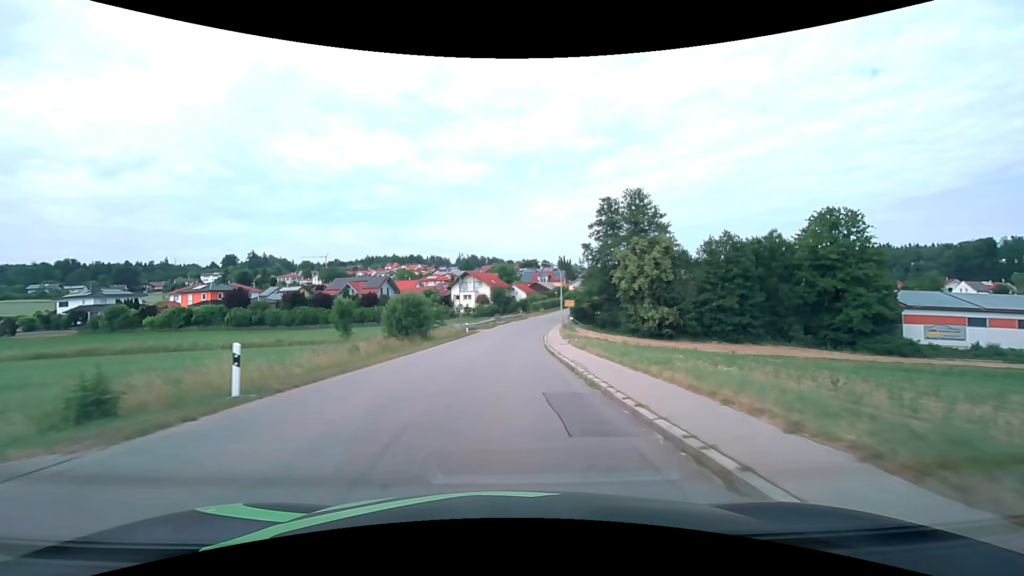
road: tertiary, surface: asphalt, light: Day
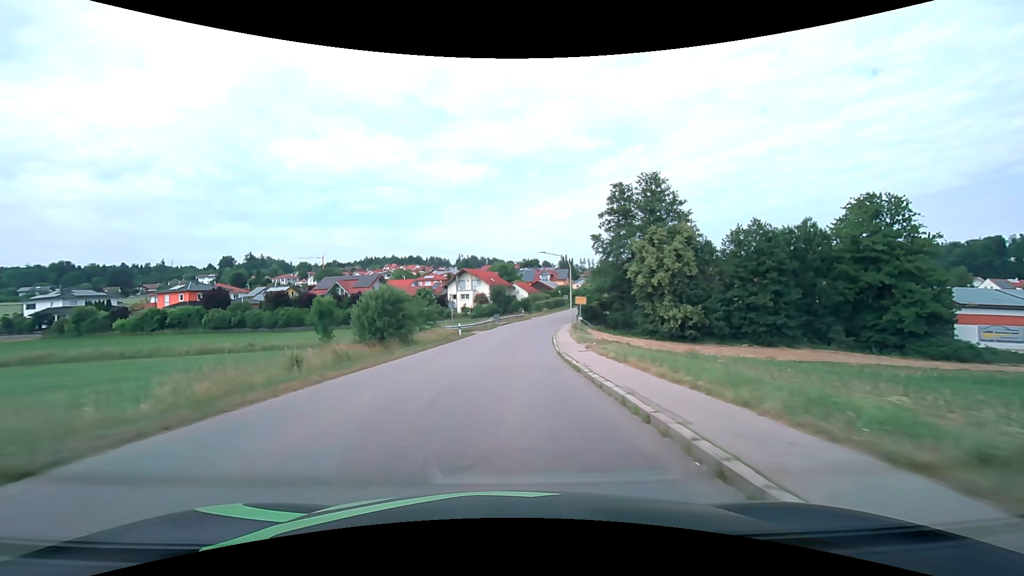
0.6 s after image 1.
(0.0, +7.6) m; 0°
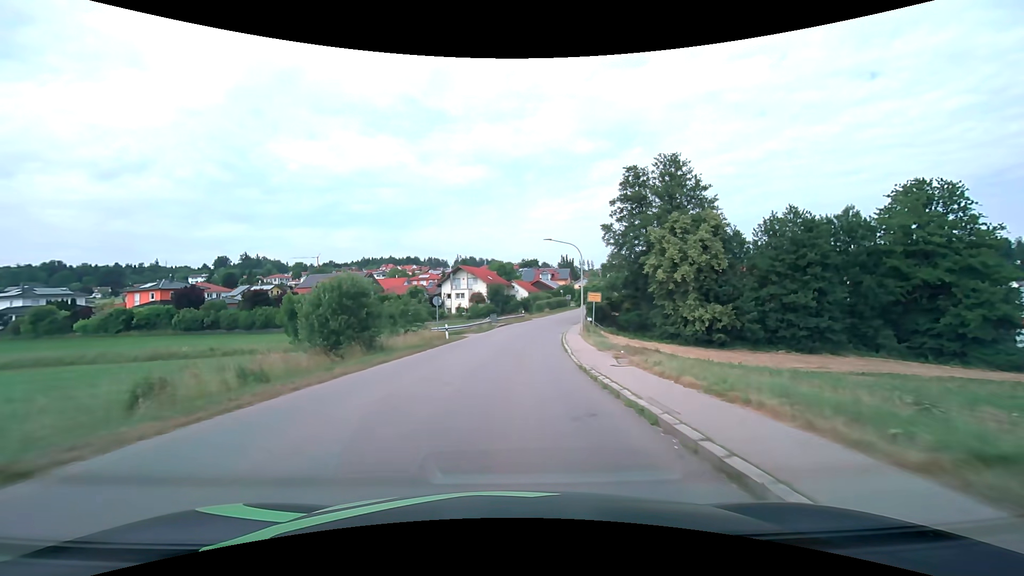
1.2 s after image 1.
(0.0, +7.6) m; 0°
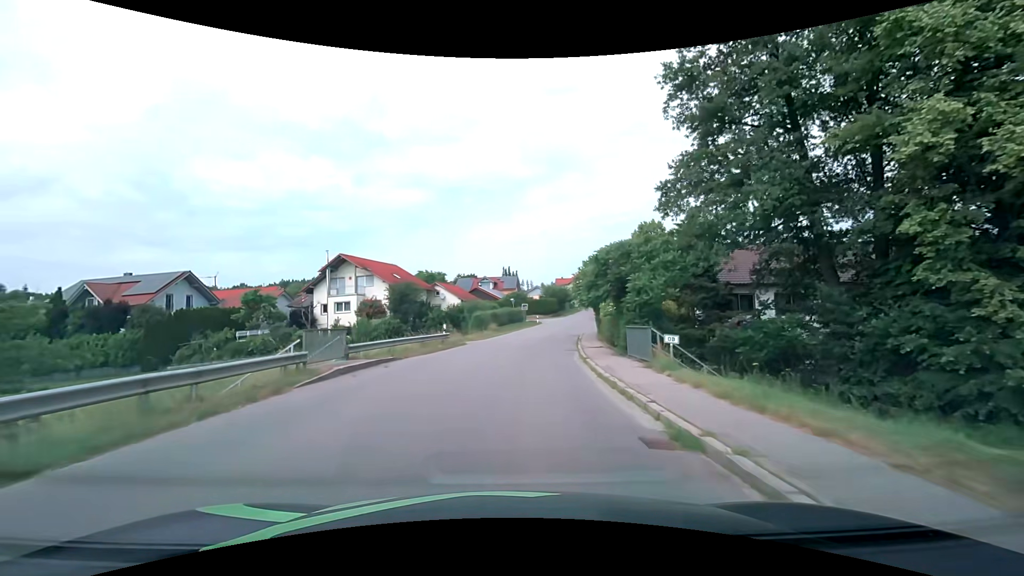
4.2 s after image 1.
(+2.0, +37.7) m; +7°
(0, +10) (+1, +20) (+2, +30) (+4, +40) (+6, +50) (+8, +59) (+10, +69) (+13, +79) (+16, +88) (+18, +98) m
